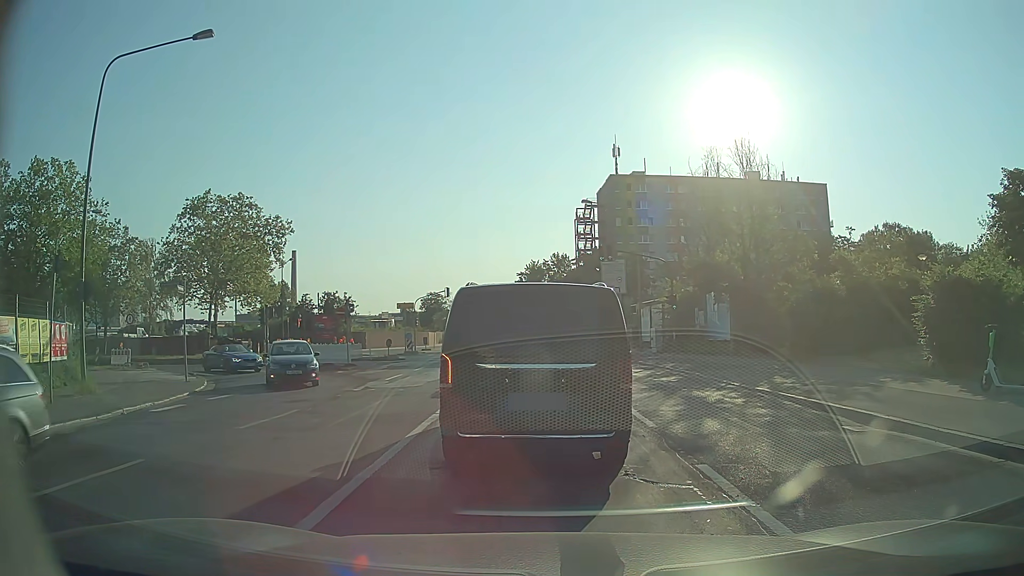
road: secondary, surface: sett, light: Day
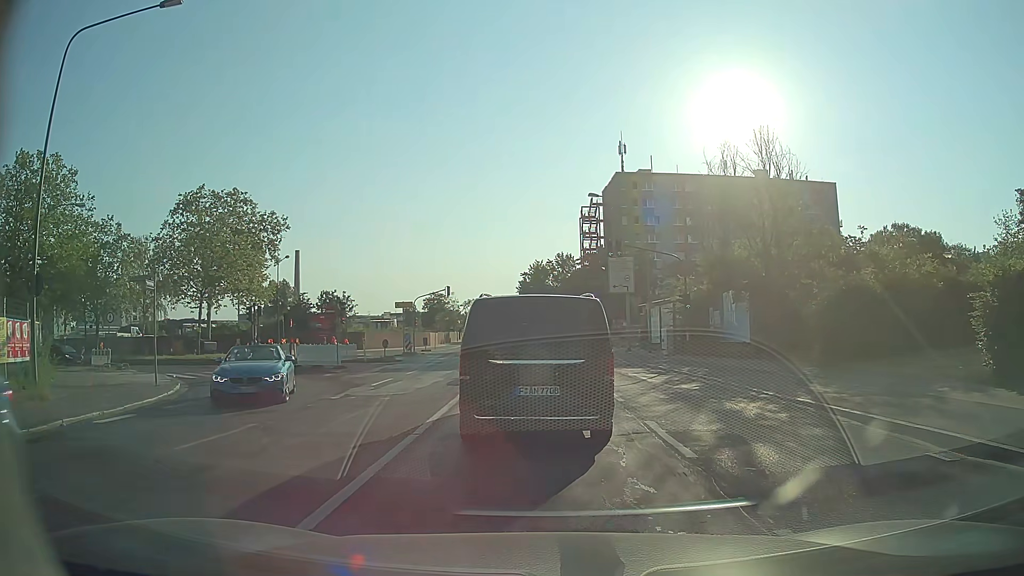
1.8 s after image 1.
(0.0, +2.5) m; -1°
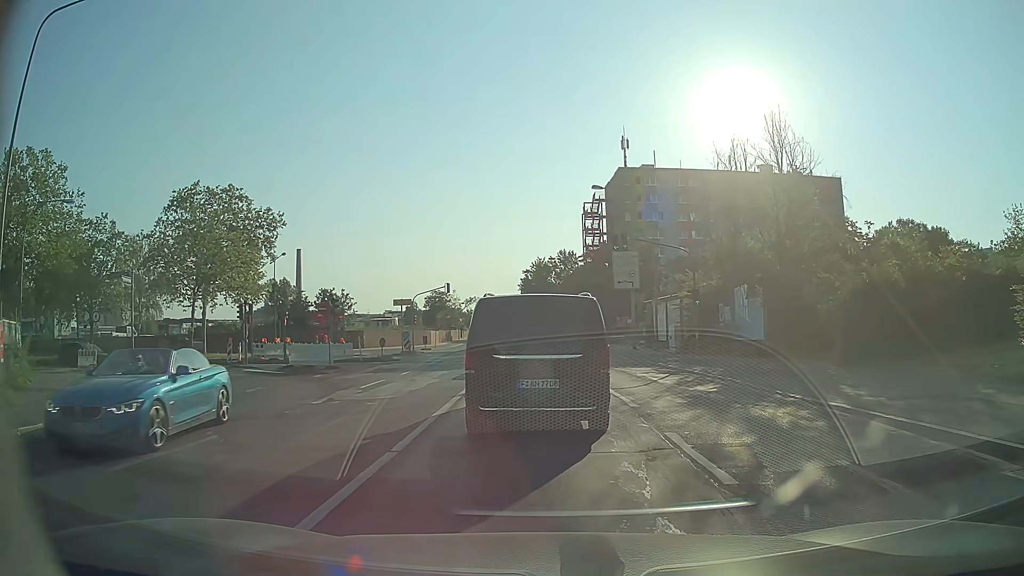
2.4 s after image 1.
(0.0, +1.6) m; 0°
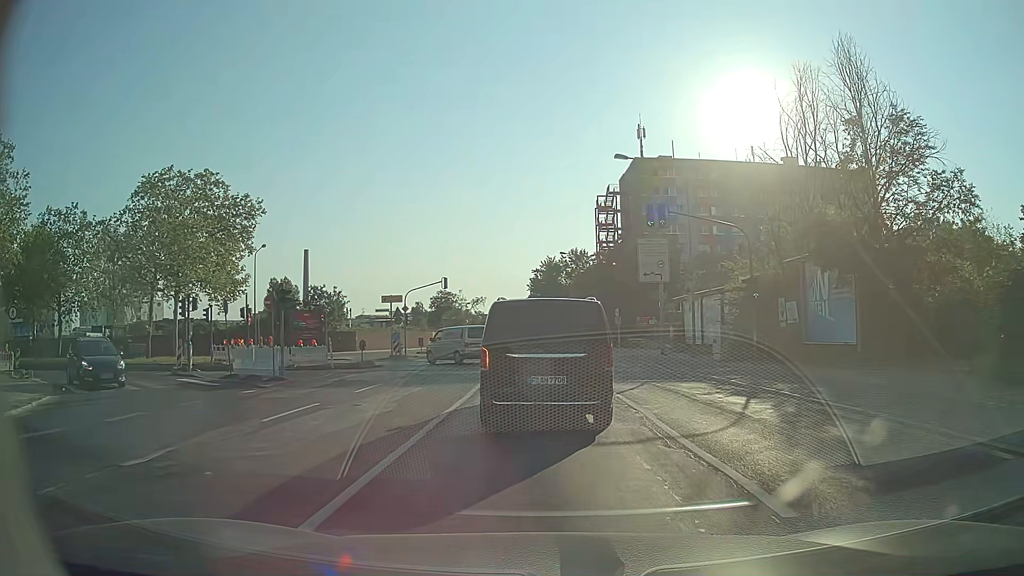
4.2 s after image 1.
(-0.2, +7.6) m; -2°
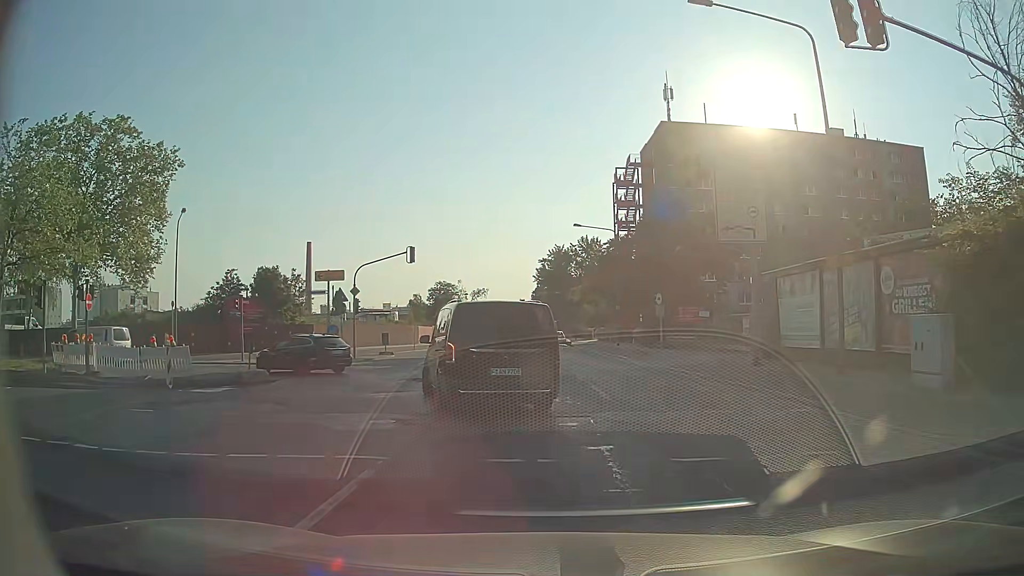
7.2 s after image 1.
(-0.2, +15.9) m; 0°
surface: asphalt
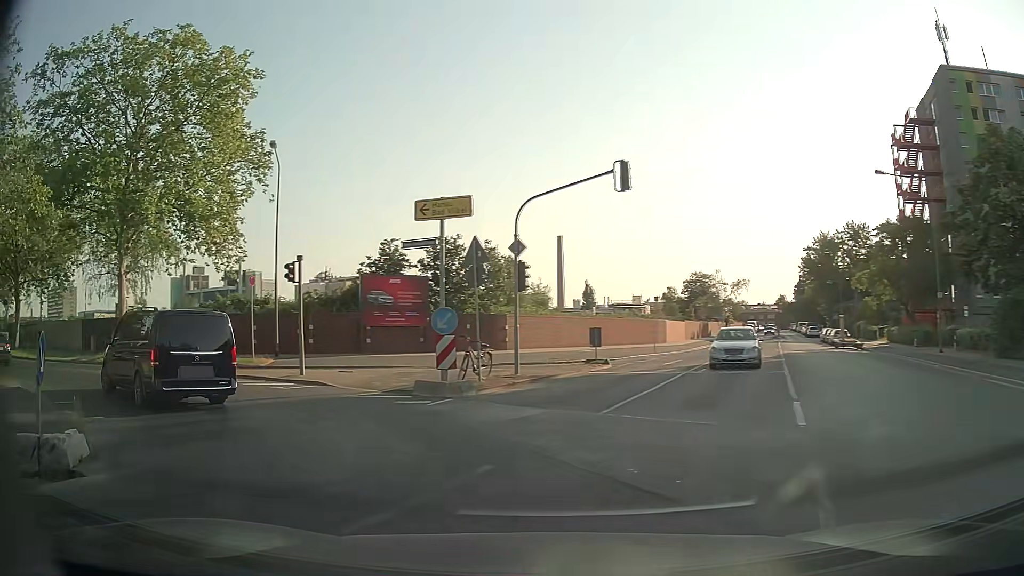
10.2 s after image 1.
(-1.7, +17.7) m; -21°
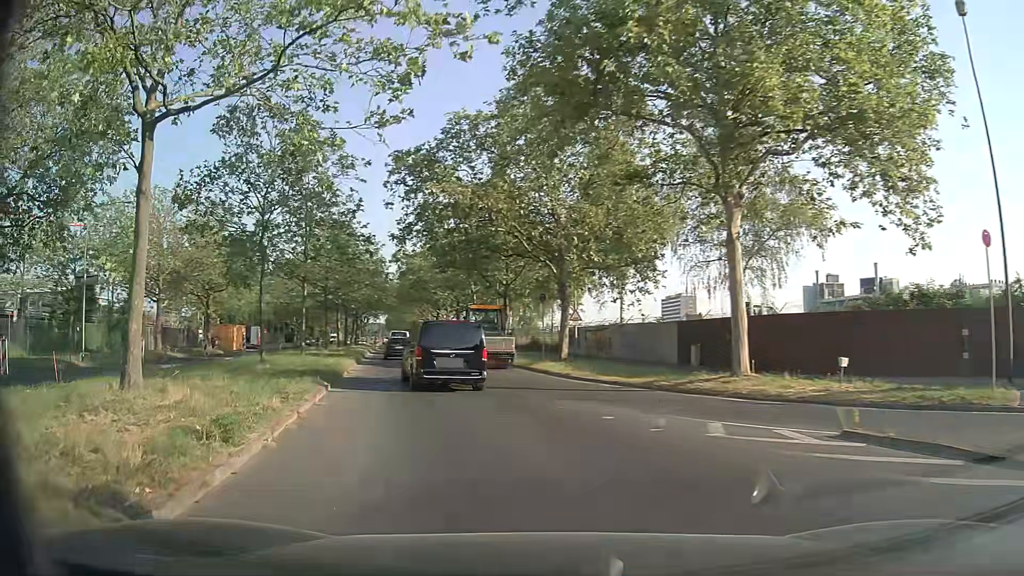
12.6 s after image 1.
(-6.9, +12.8) m; -54°
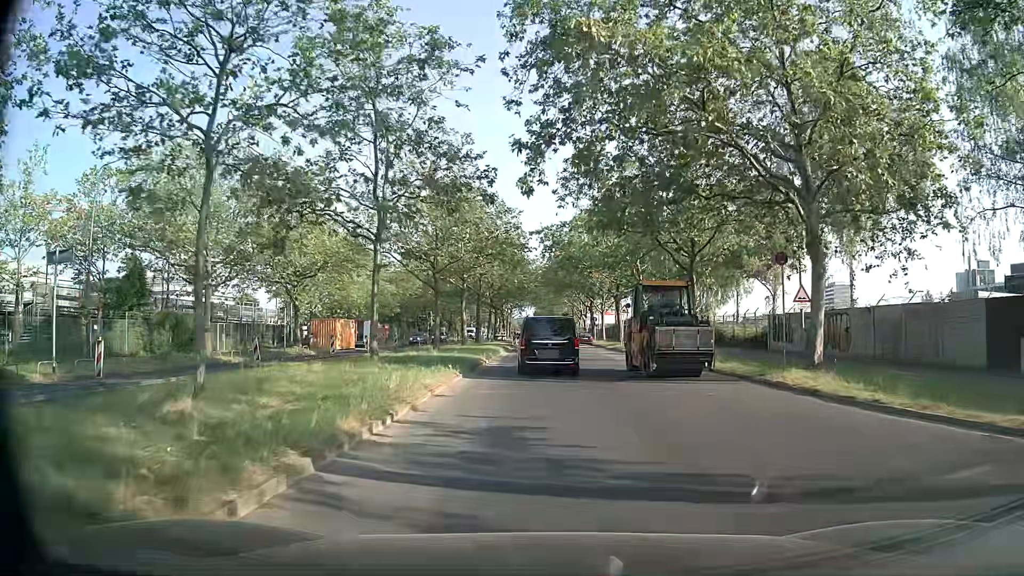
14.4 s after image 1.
(-2.4, +13.7) m; -15°
(0, +10) (0, +20) (0, +30) (0, +40) (+1, +50) (+1, +60) (+1, +70) (+1, +80) (+1, +90) (+1, +100) m
